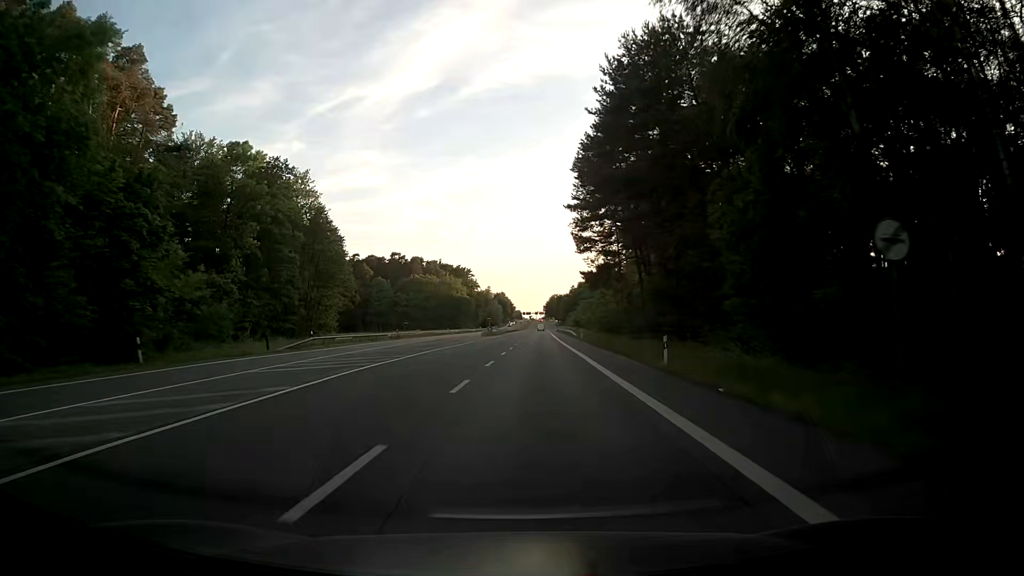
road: secondary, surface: asphalt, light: Day
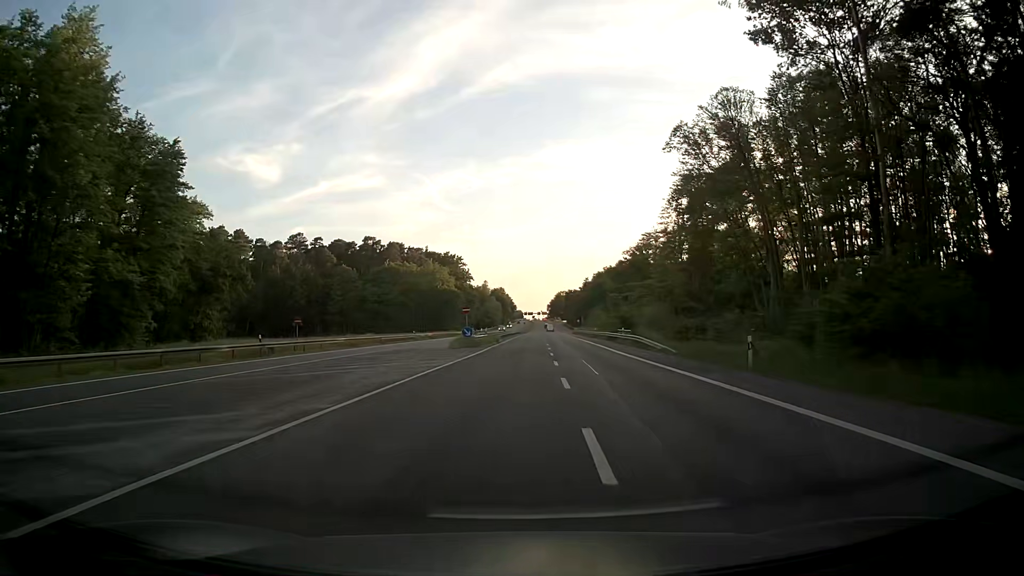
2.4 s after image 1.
(-0.7, +52.4) m; 0°
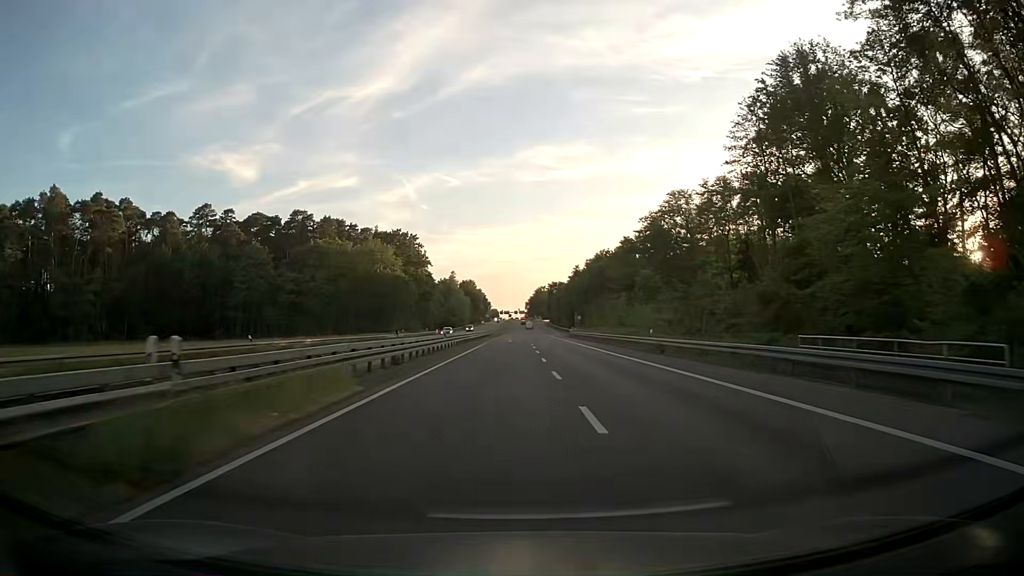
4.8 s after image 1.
(+1.2, +51.1) m; +2°
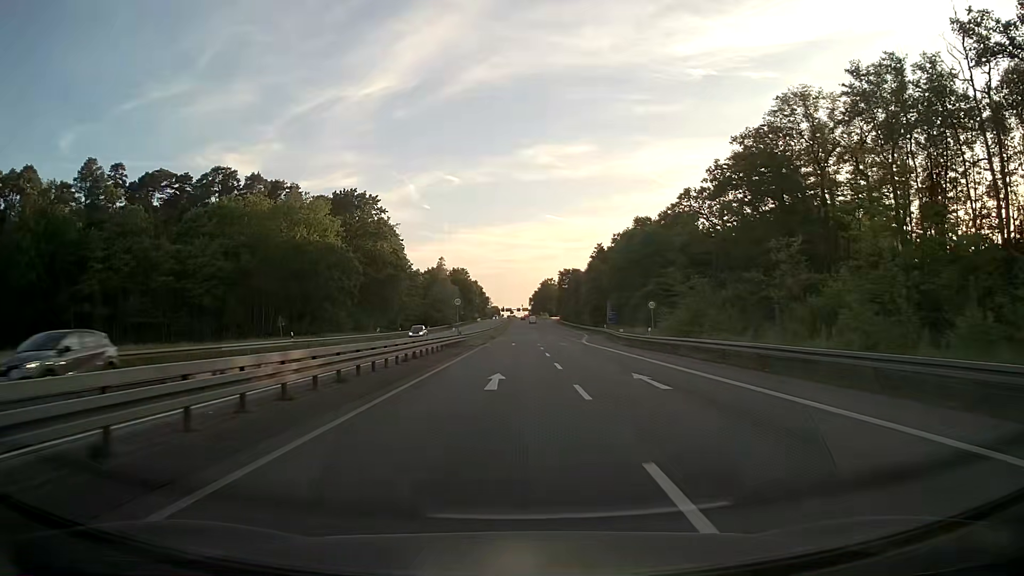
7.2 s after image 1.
(0.0, +49.7) m; 0°
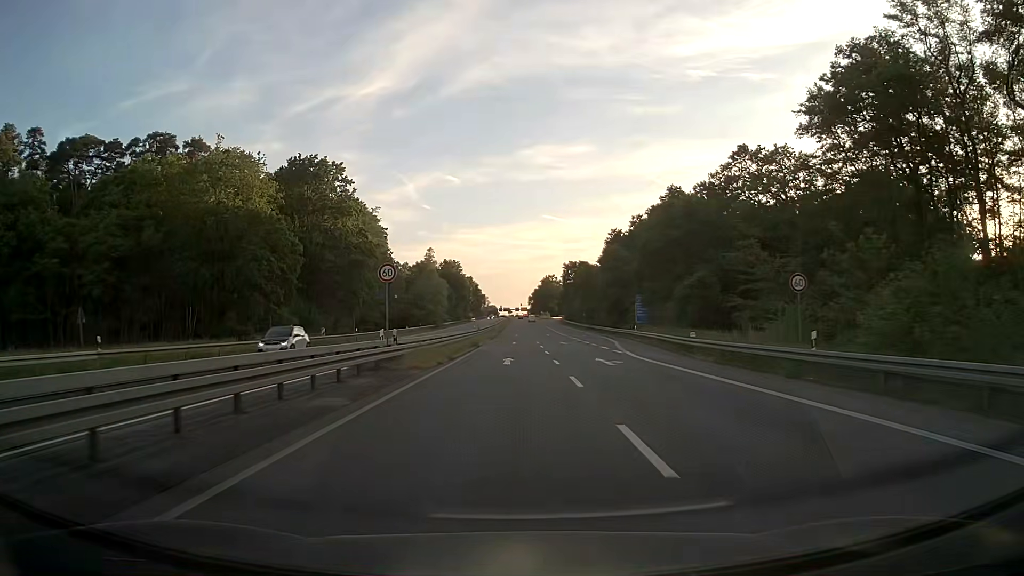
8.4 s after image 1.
(-0.1, +24.4) m; 0°
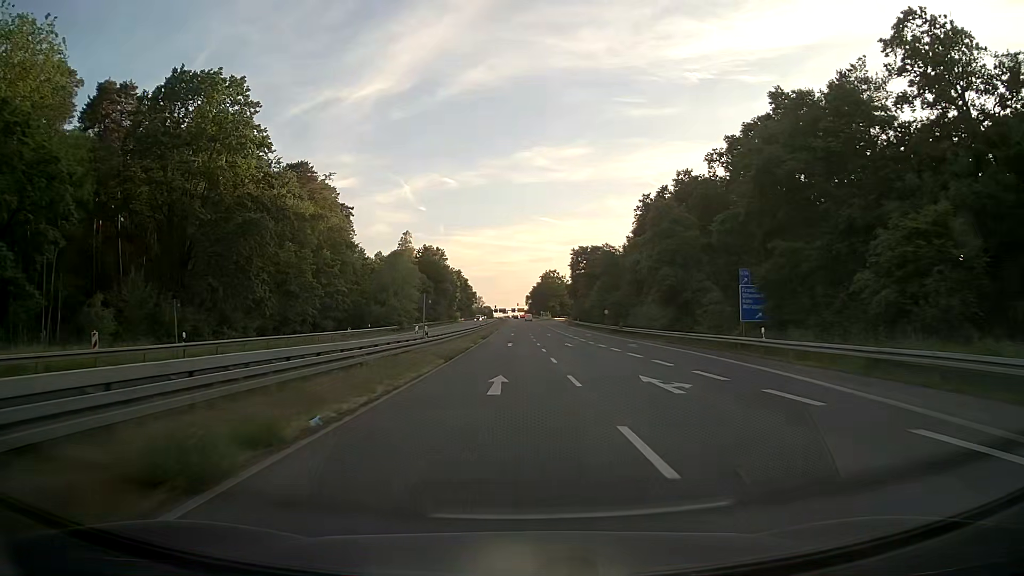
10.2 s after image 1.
(+0.2, +35.9) m; +1°
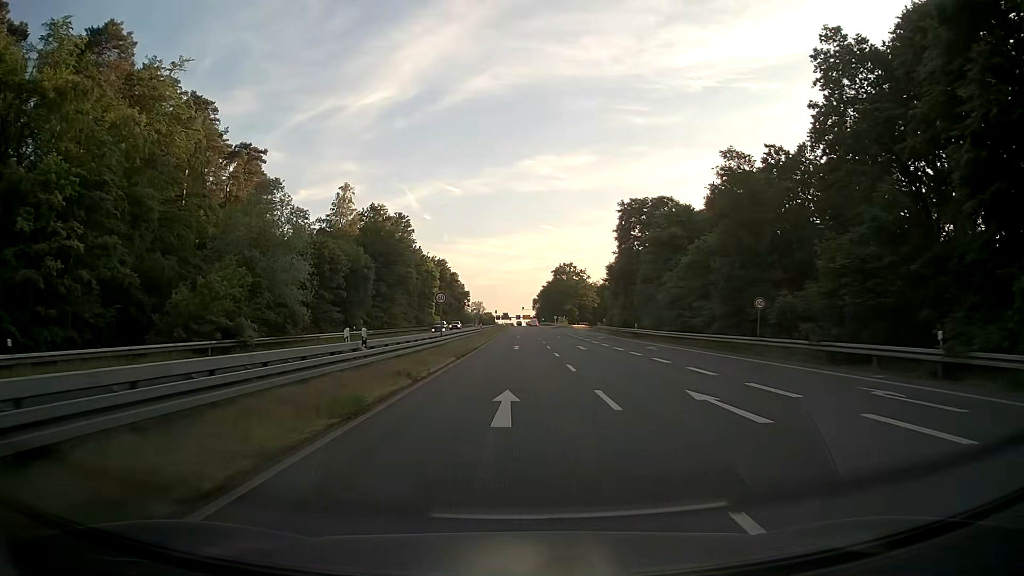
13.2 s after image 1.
(-0.4, +57.8) m; 0°
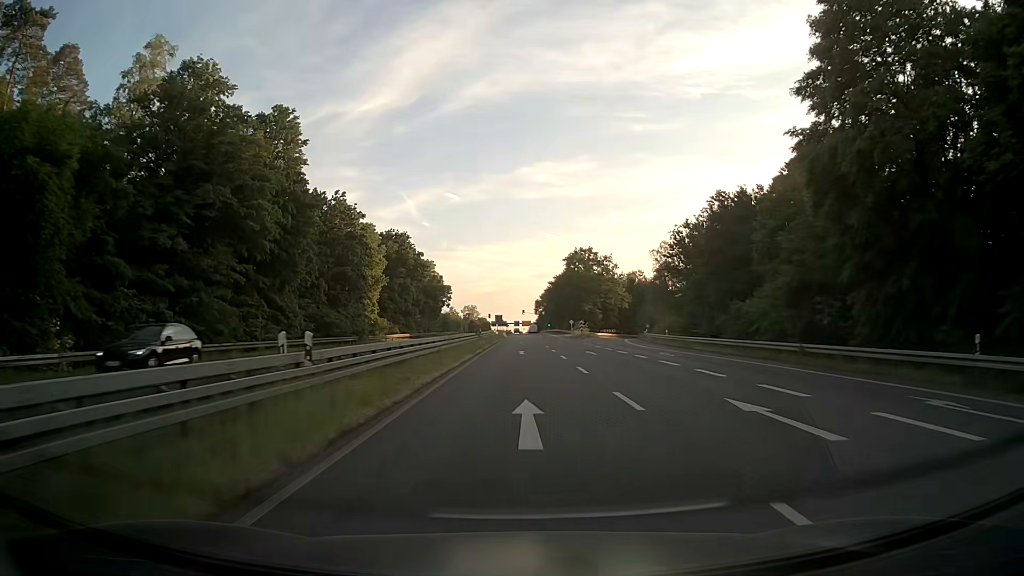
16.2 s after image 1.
(-0.1, +53.5) m; 0°
